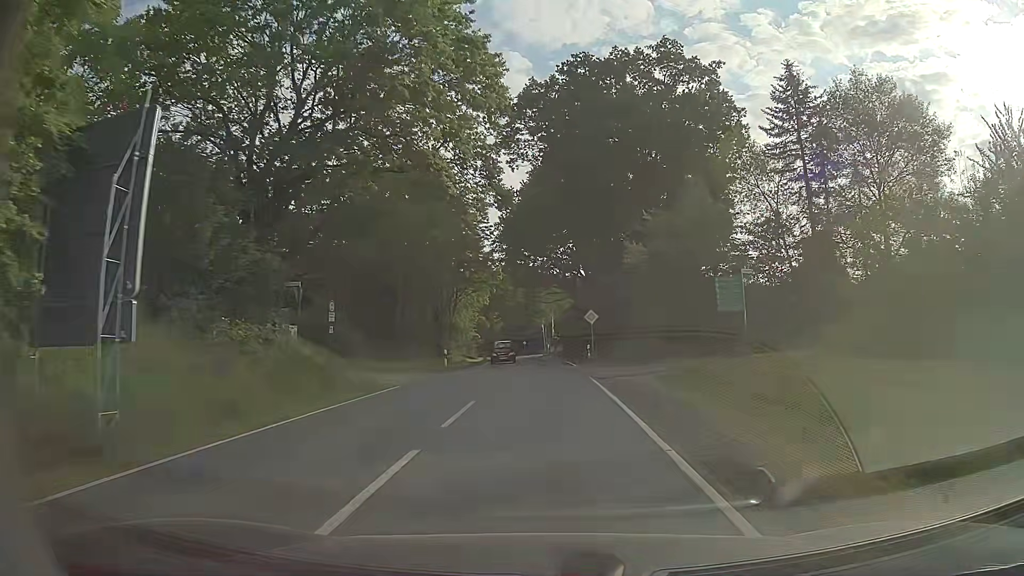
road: secondary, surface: asphalt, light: Day
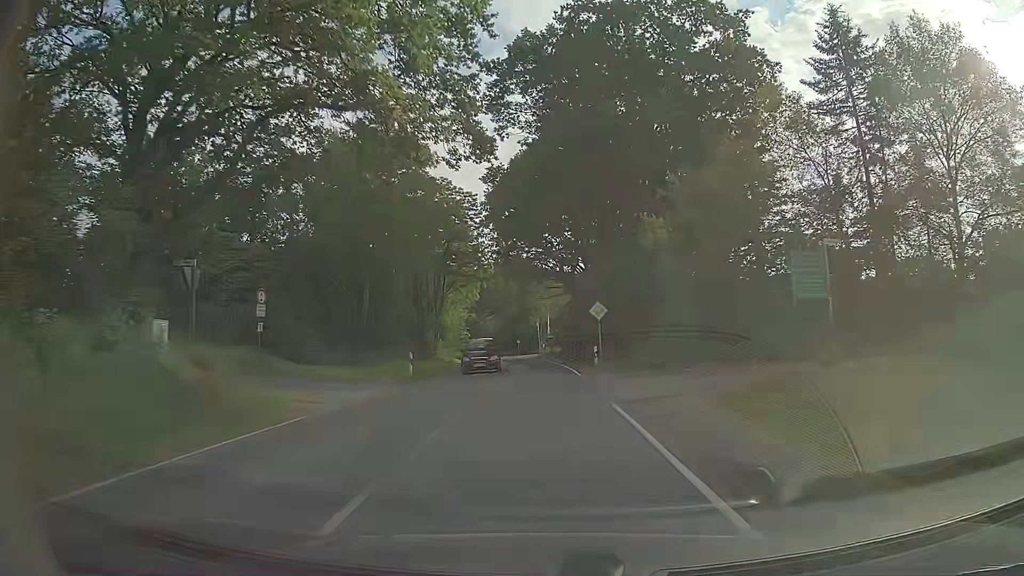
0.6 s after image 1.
(0.0, +7.9) m; 0°
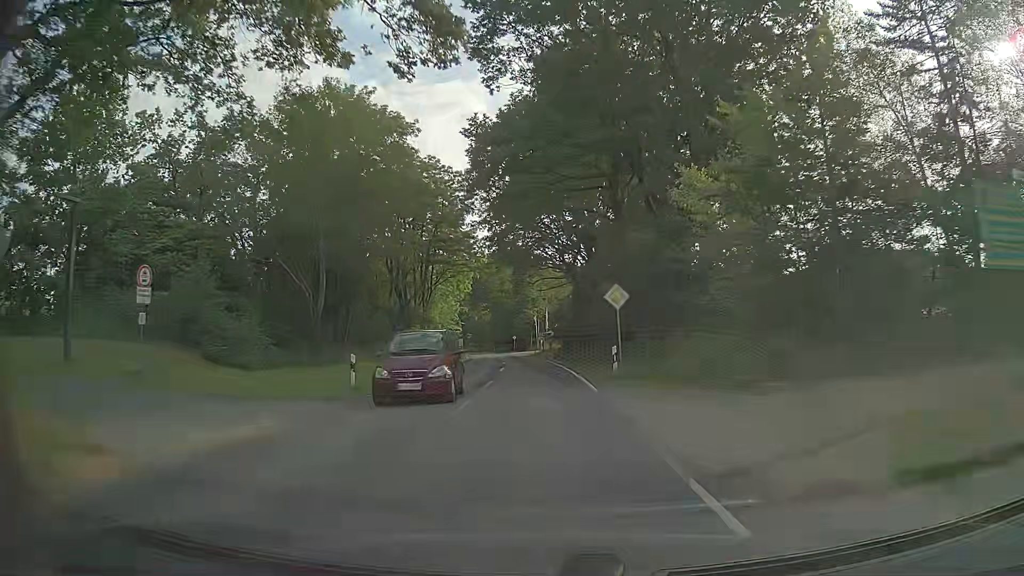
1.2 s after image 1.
(0.0, +7.9) m; 0°
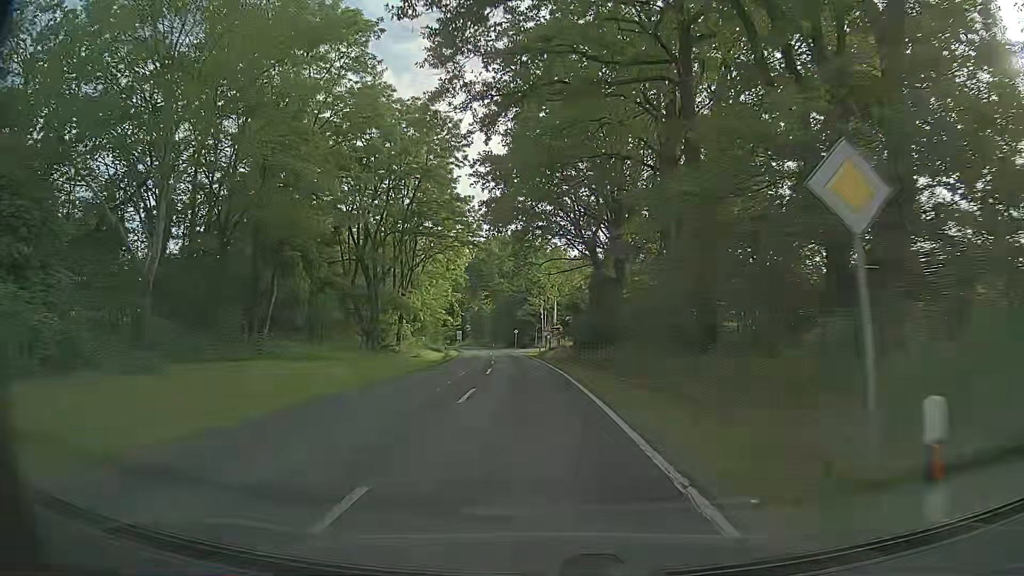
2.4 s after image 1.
(-0.1, +15.9) m; -2°
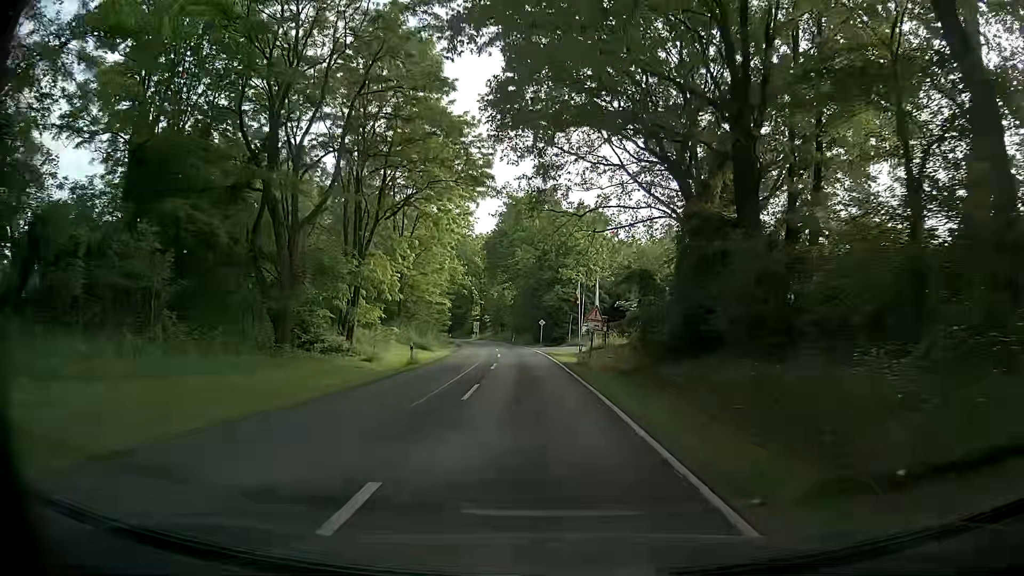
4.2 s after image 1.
(-0.2, +23.9) m; -1°
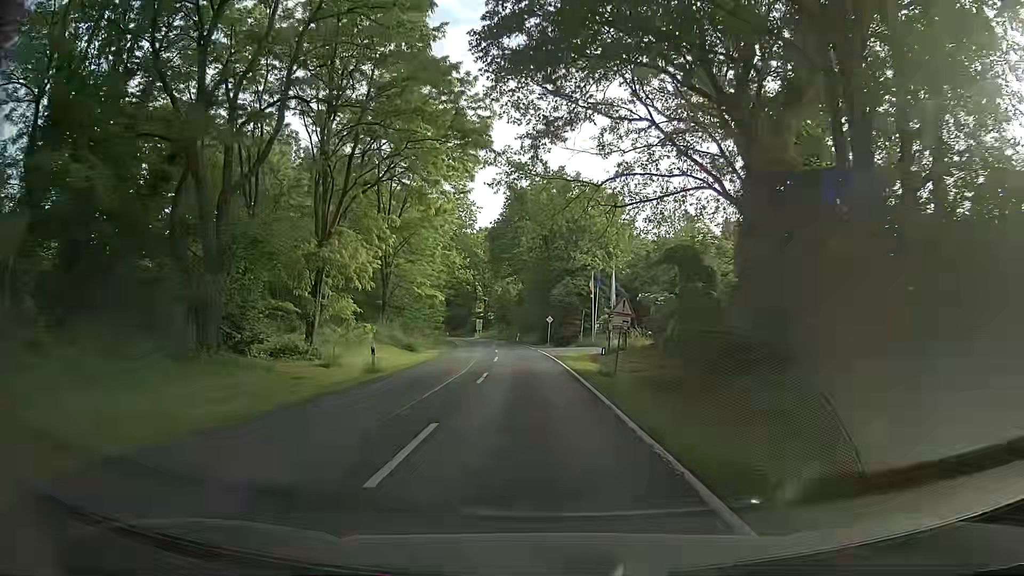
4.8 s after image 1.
(-0.1, +8.0) m; -1°
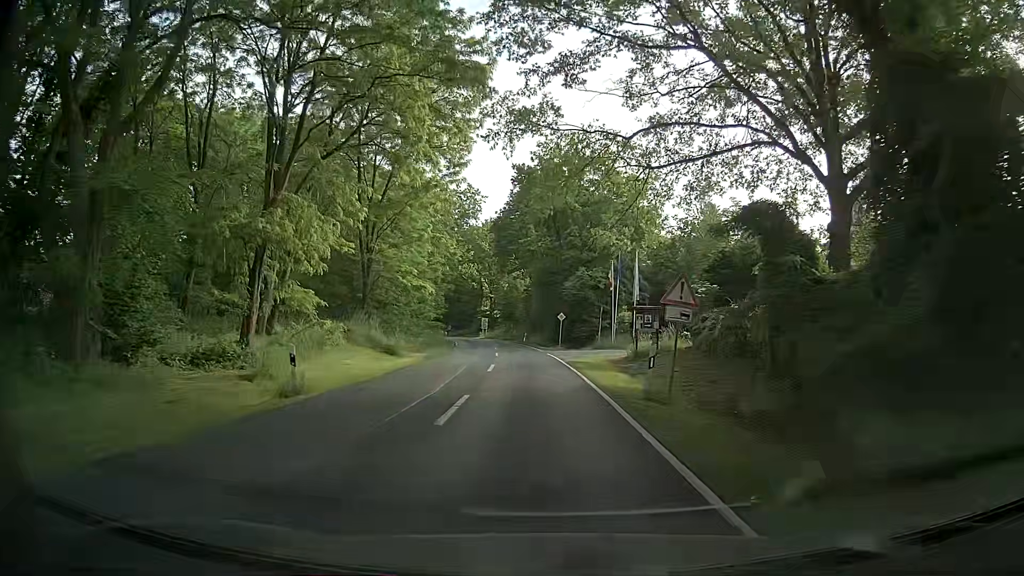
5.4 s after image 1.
(-0.1, +8.0) m; -1°
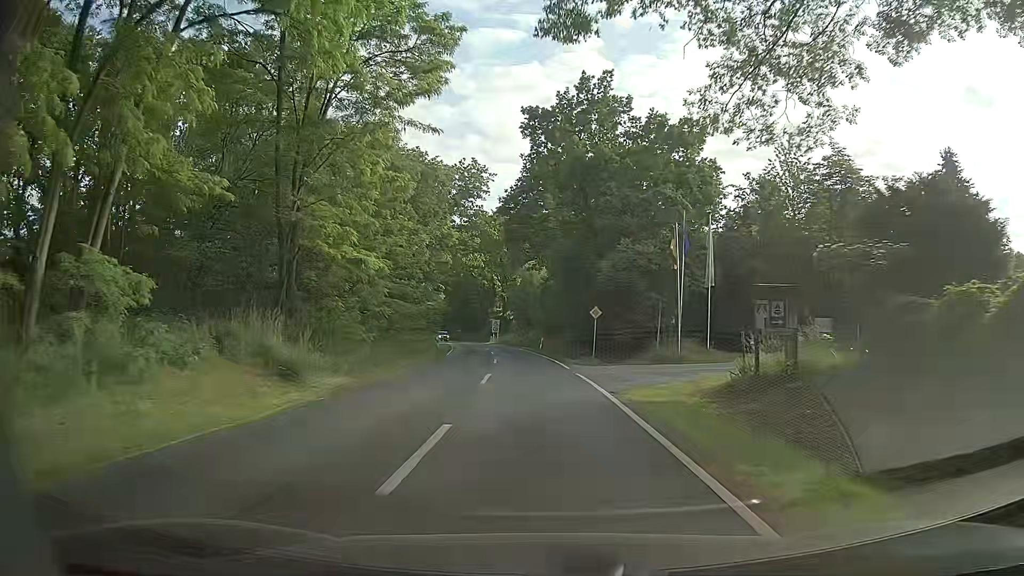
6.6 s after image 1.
(-0.2, +16.1) m; -1°
(0, +10) (0, +20) (-1, +30) (-2, +40) (-3, +50) (-4, +60) (-5, +70) (-7, +80) (-9, +89) (-11, +99) m
